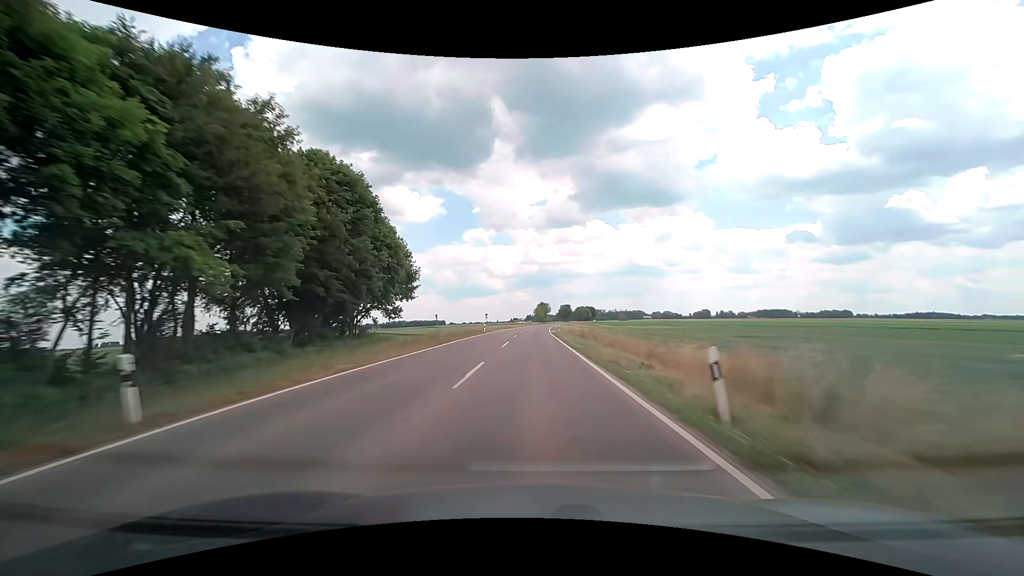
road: tertiary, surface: asphalt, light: Day
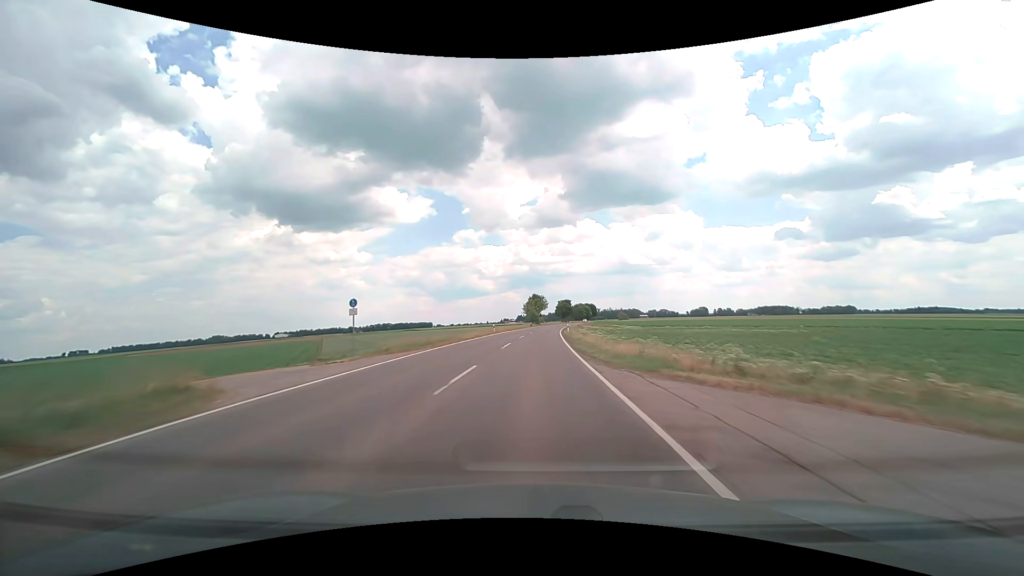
(+0.2, +60.7) m; +1°
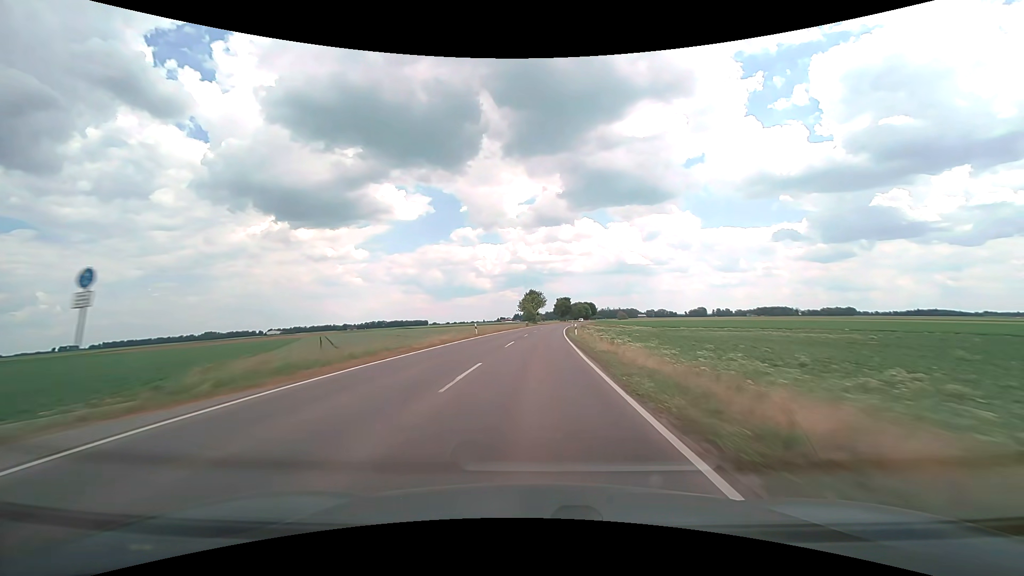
(0.0, +15.0) m; 0°
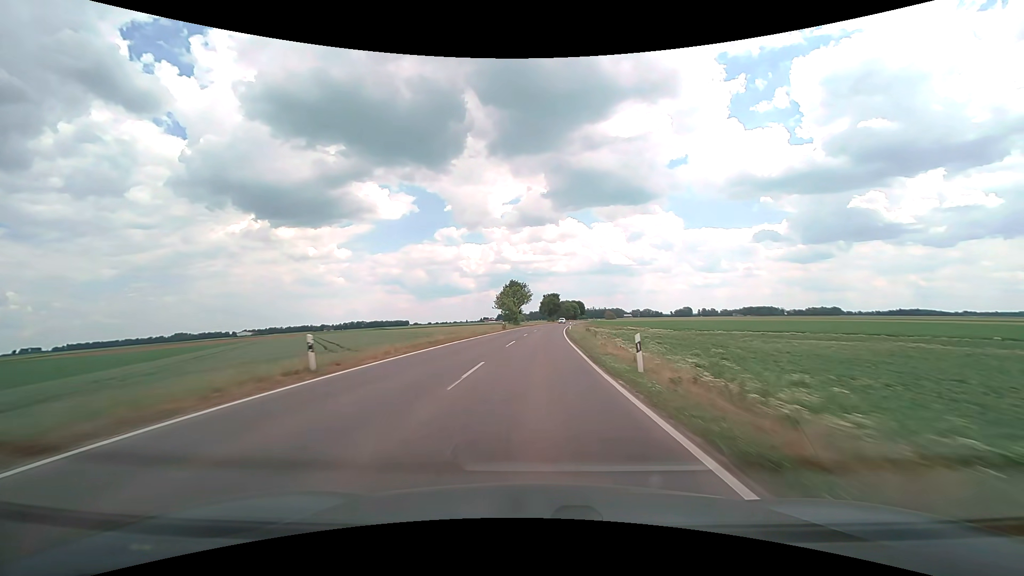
(+0.3, +29.7) m; +2°
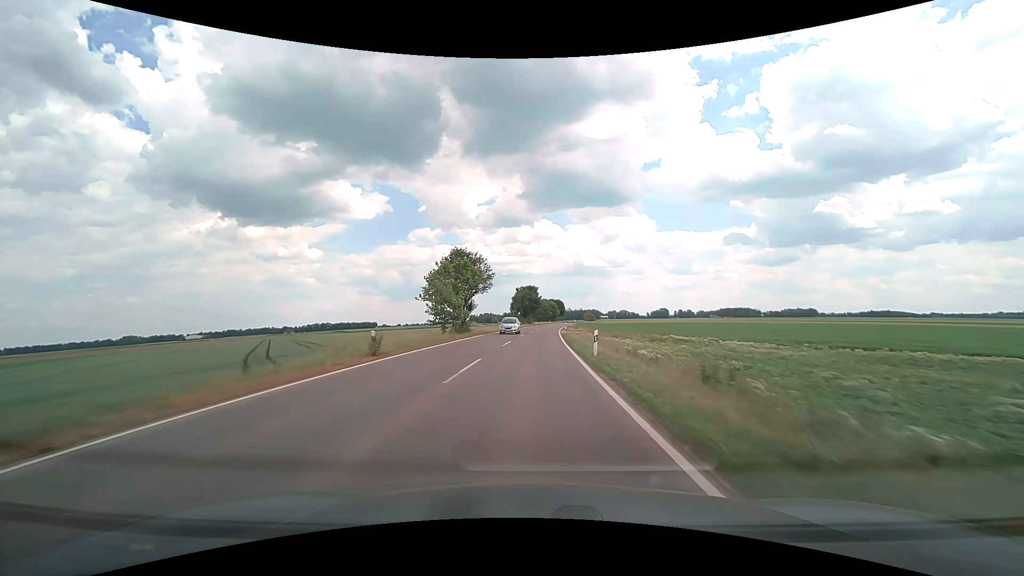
(+1.1, +43.9) m; +3°
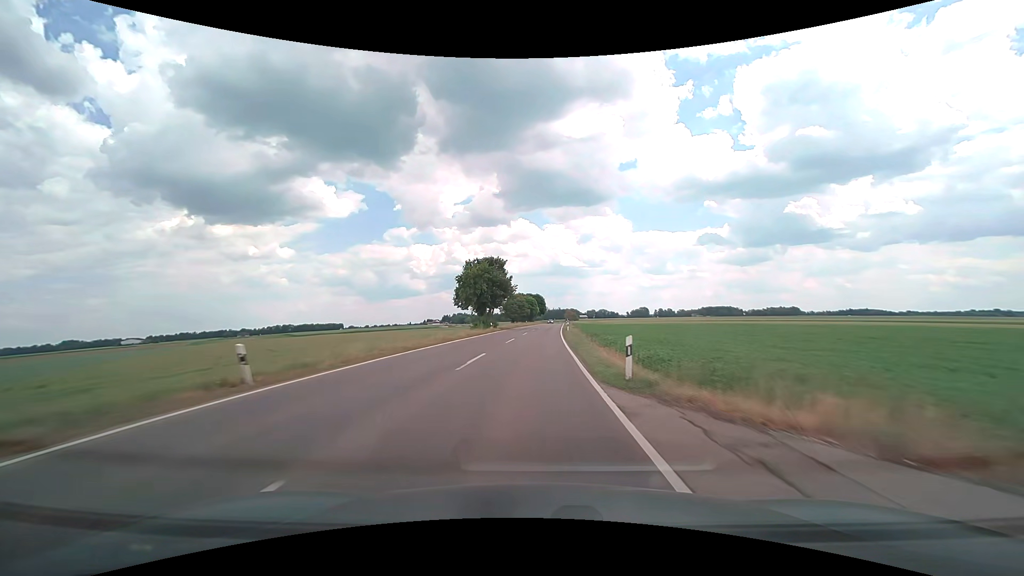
(+1.6, +57.3) m; +3°
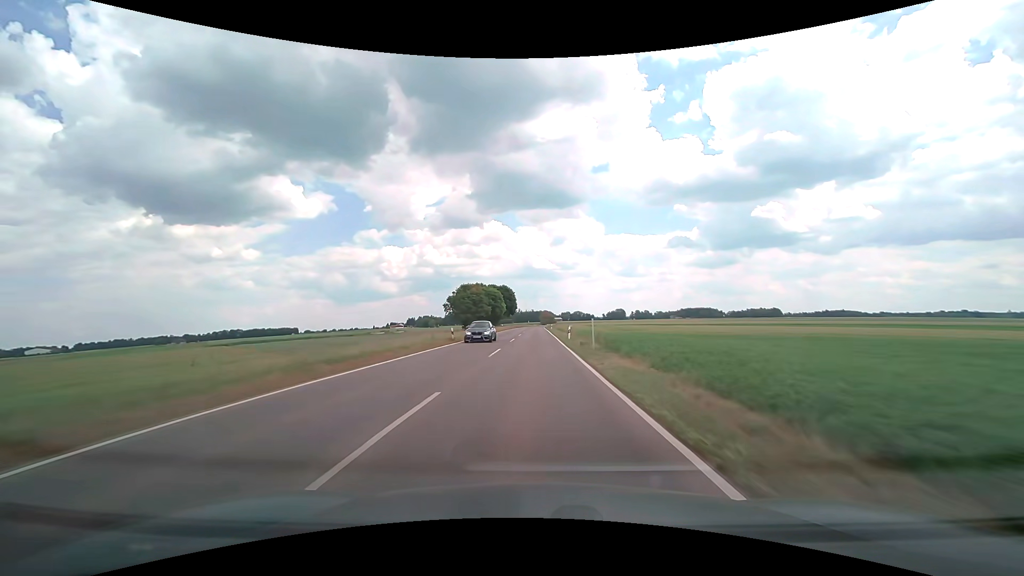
(+1.8, +69.8) m; +3°
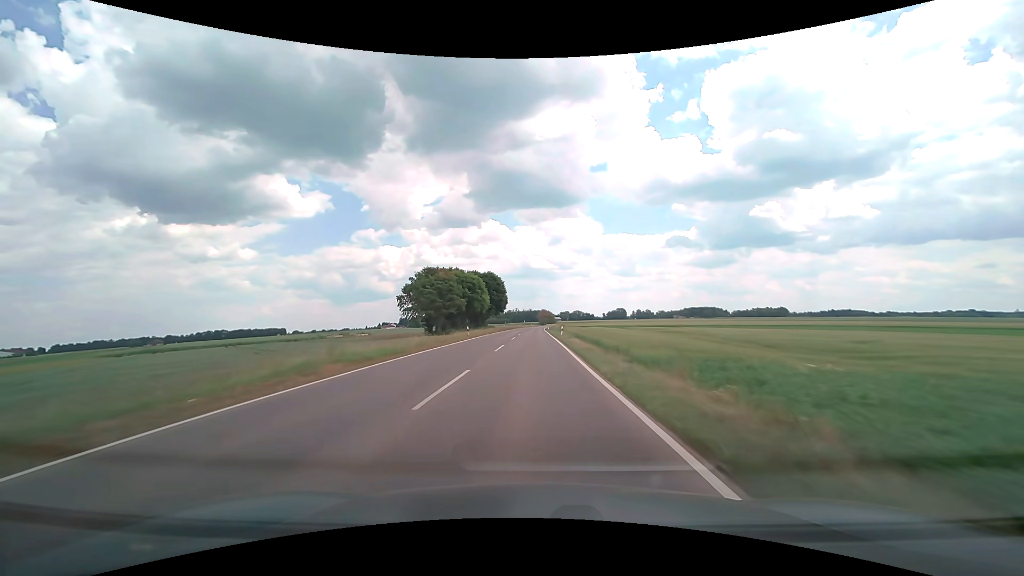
(+0.3, +41.0) m; 0°
(0, +10) (0, +20) (0, +30) (0, +40) (0, +50) (0, +60) (0, +70) (0, +80) (0, +90) (0, +100) m
